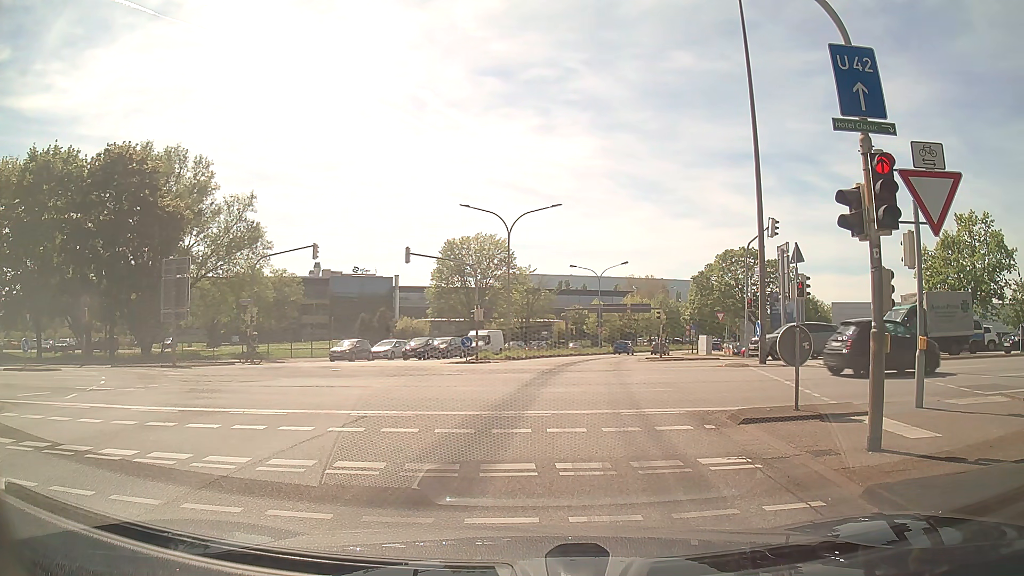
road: trunk_link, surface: asphalt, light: Day
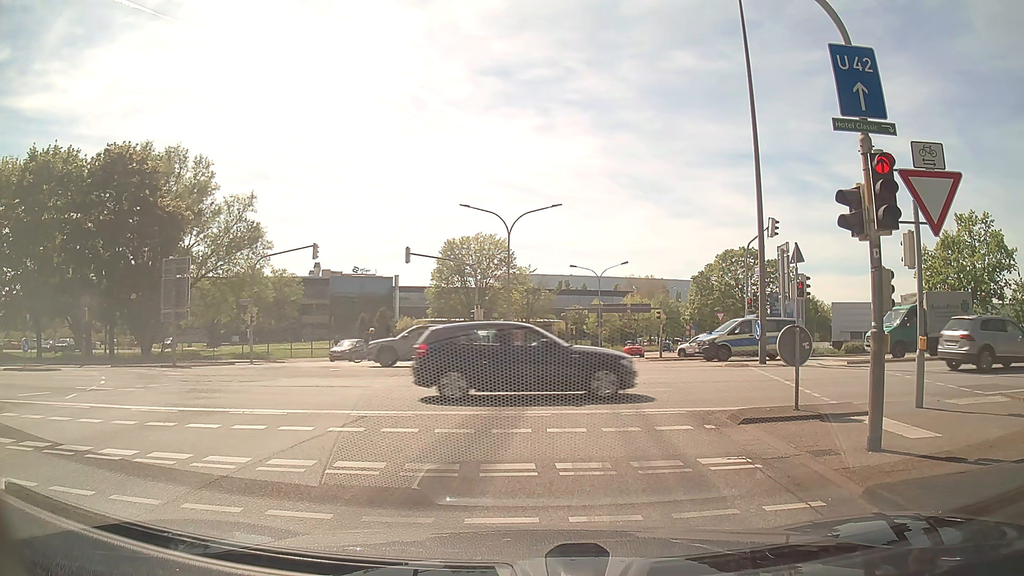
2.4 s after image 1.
(0.0, 0.0) m; 0°
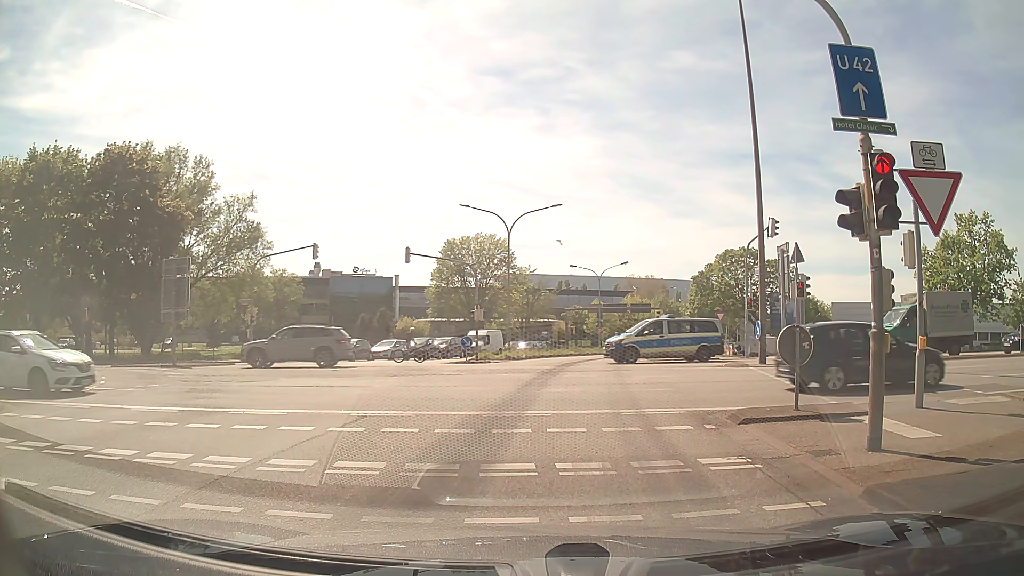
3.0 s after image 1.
(0.0, 0.0) m; 0°
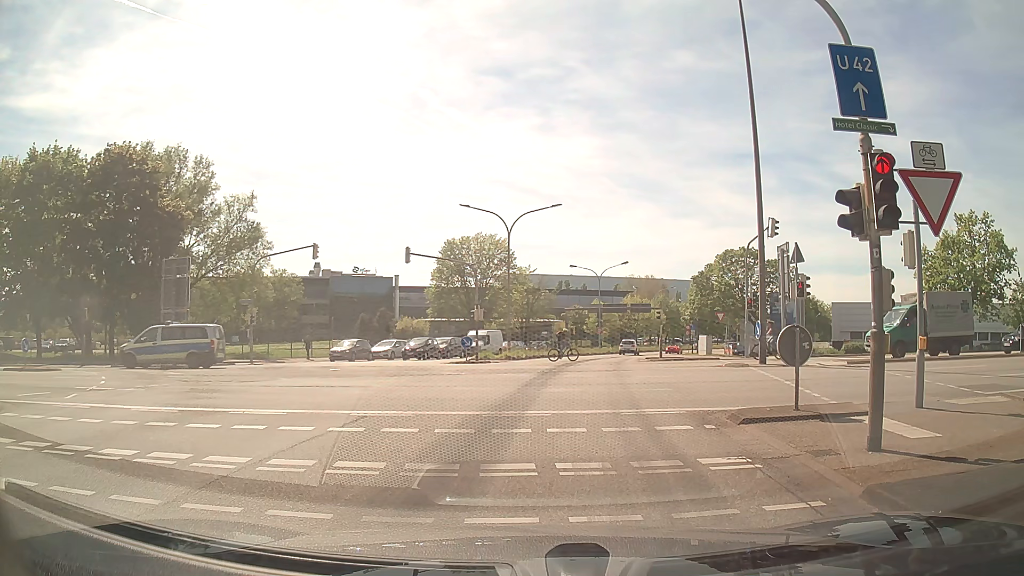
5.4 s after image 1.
(0.0, 0.0) m; 0°
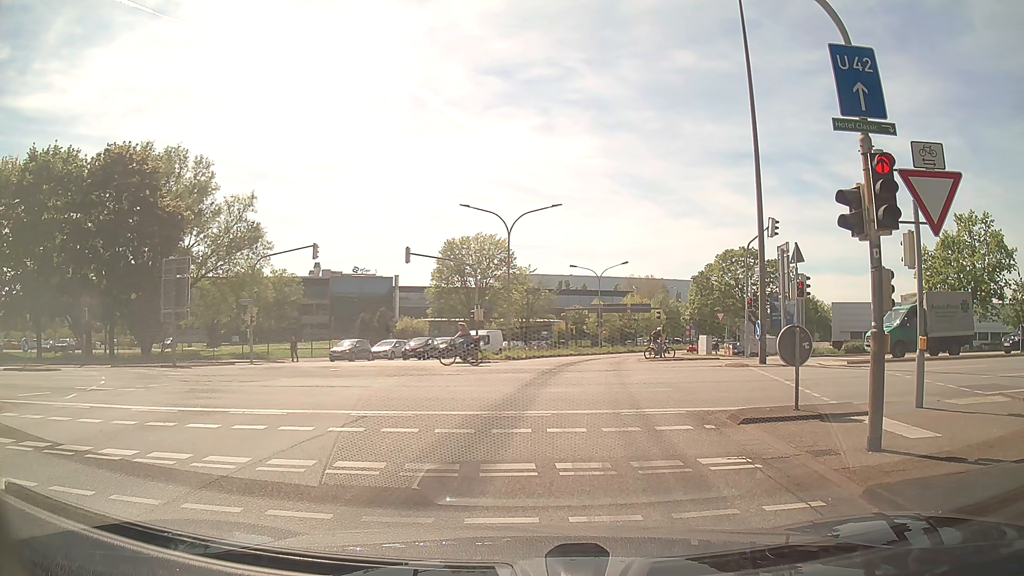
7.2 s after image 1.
(0.0, 0.0) m; 0°
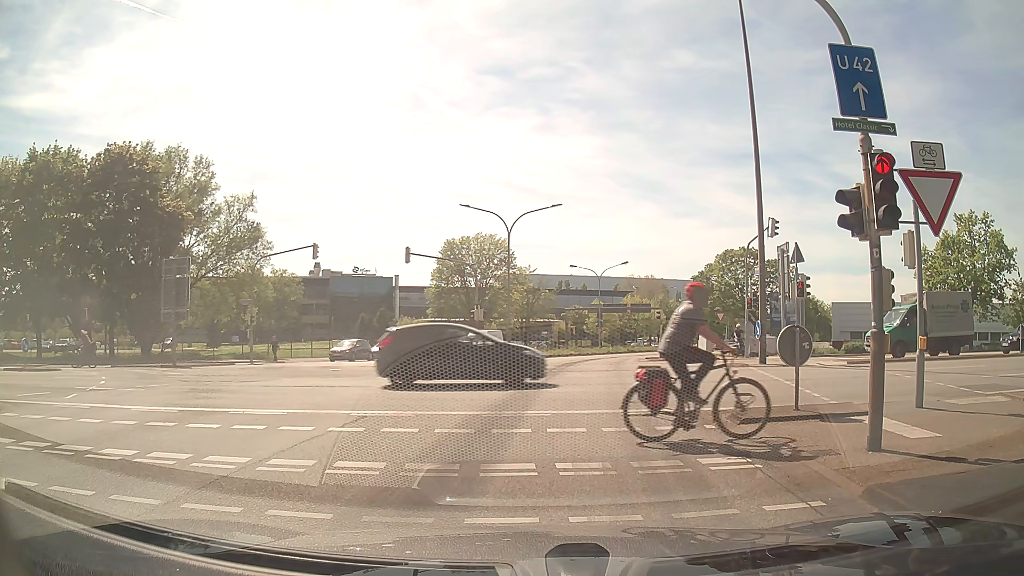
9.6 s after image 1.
(0.0, 0.0) m; 0°
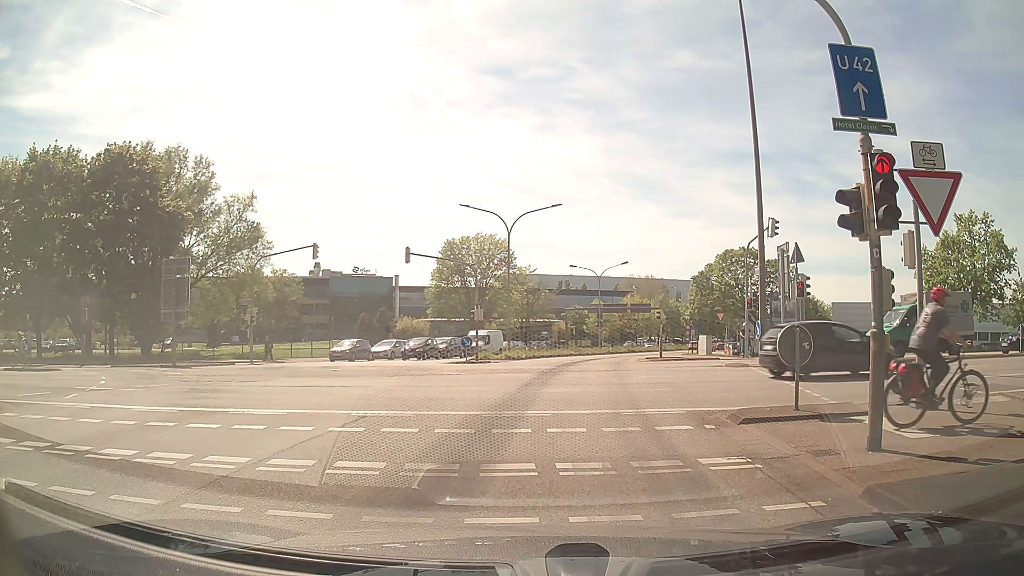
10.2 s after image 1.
(0.0, 0.0) m; 0°
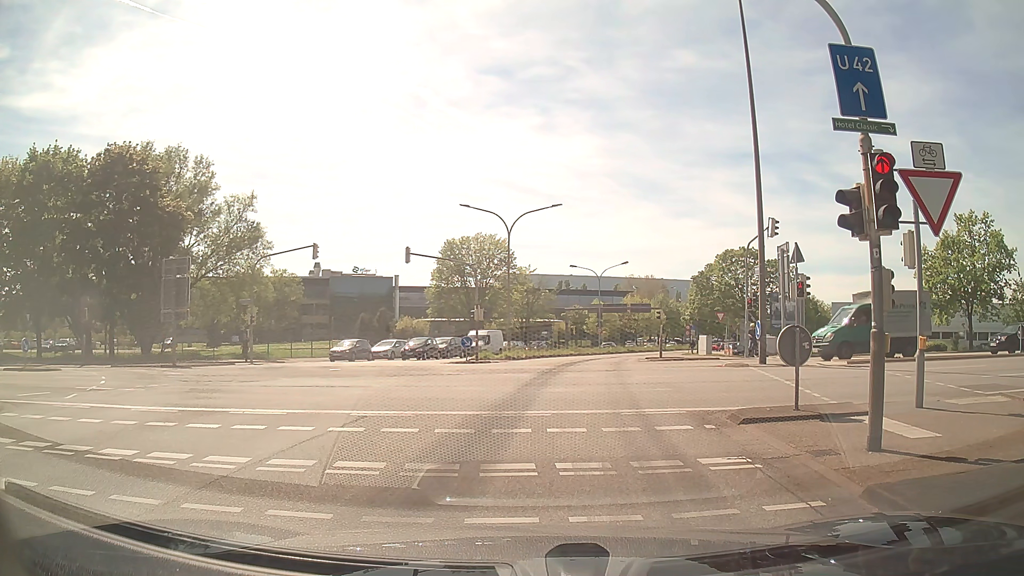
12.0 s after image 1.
(0.0, 0.0) m; 0°
